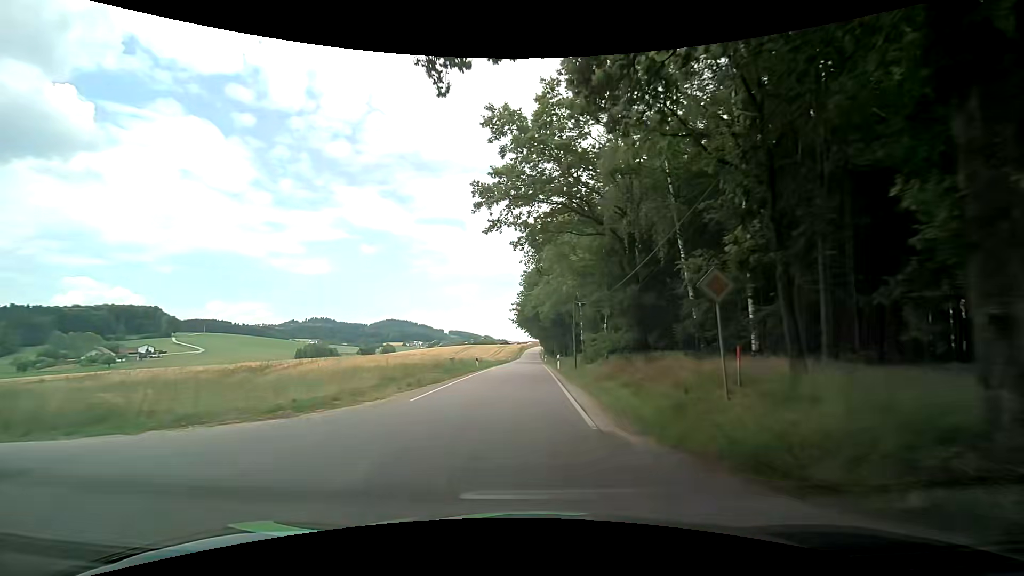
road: tertiary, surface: asphalt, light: Day
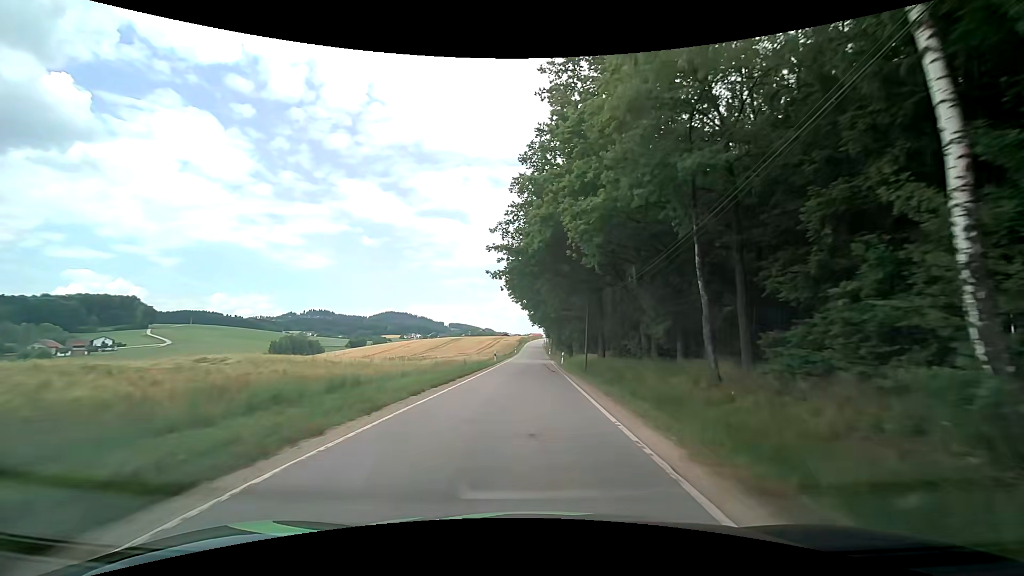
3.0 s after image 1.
(-0.3, +39.1) m; 0°
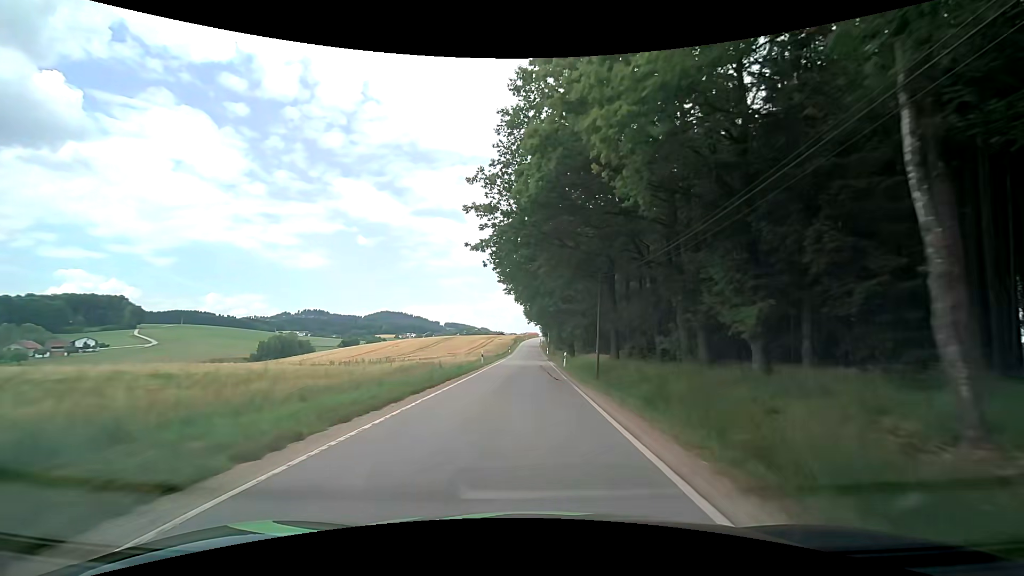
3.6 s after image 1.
(0.0, +8.2) m; +1°
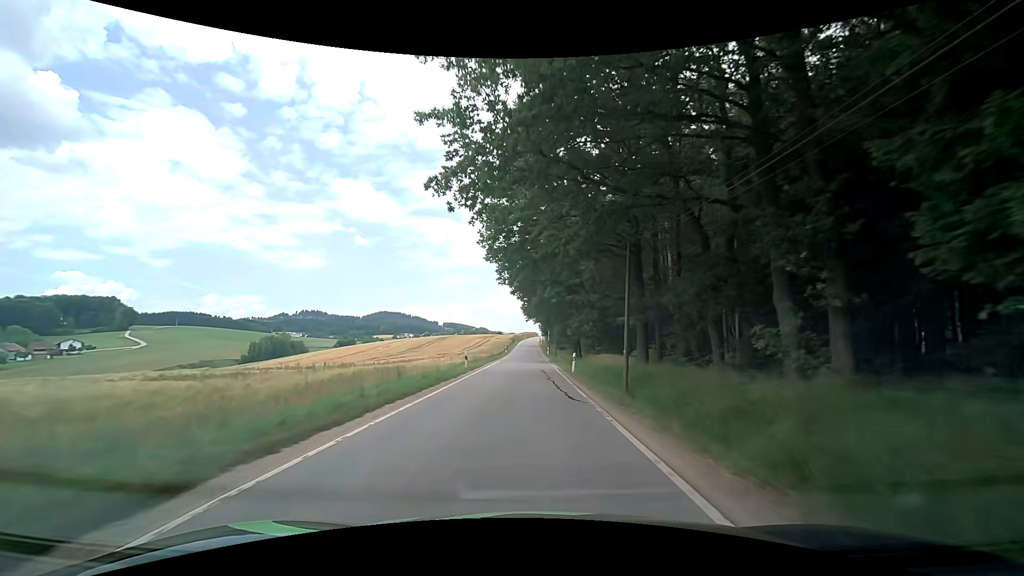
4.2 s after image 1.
(0.0, +8.4) m; 0°
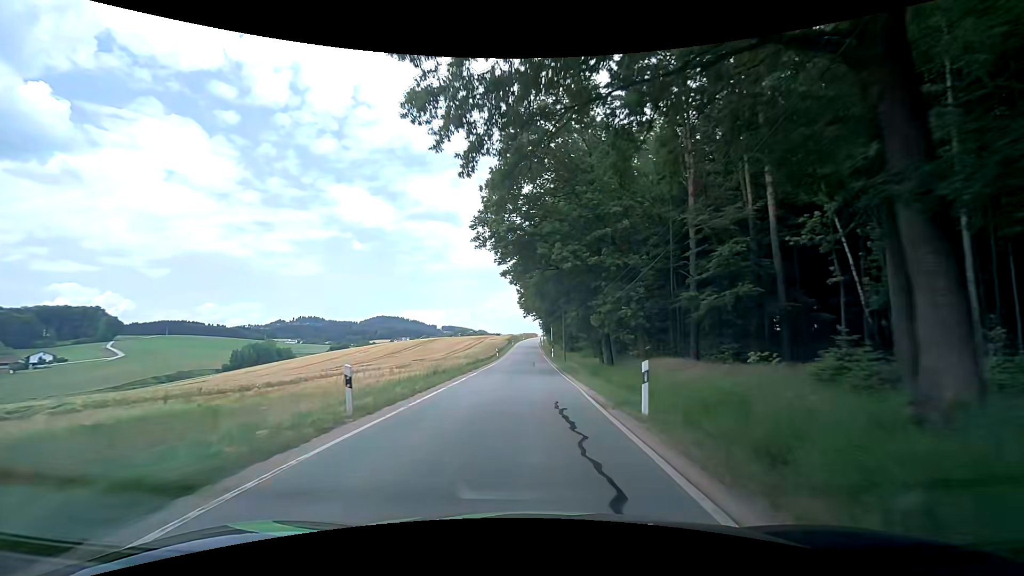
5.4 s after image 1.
(+0.2, +17.7) m; 0°
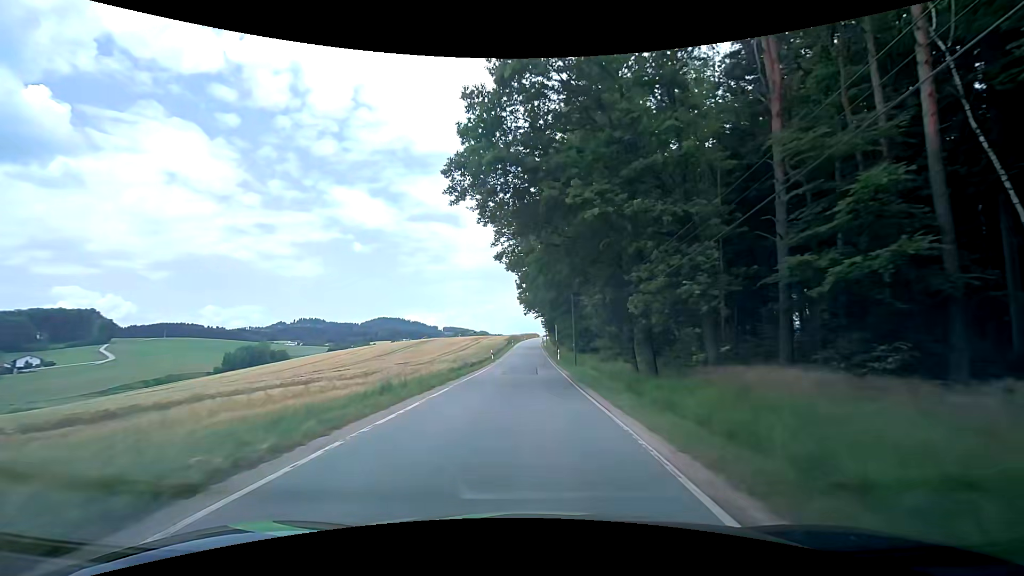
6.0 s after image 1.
(0.0, +9.2) m; 0°
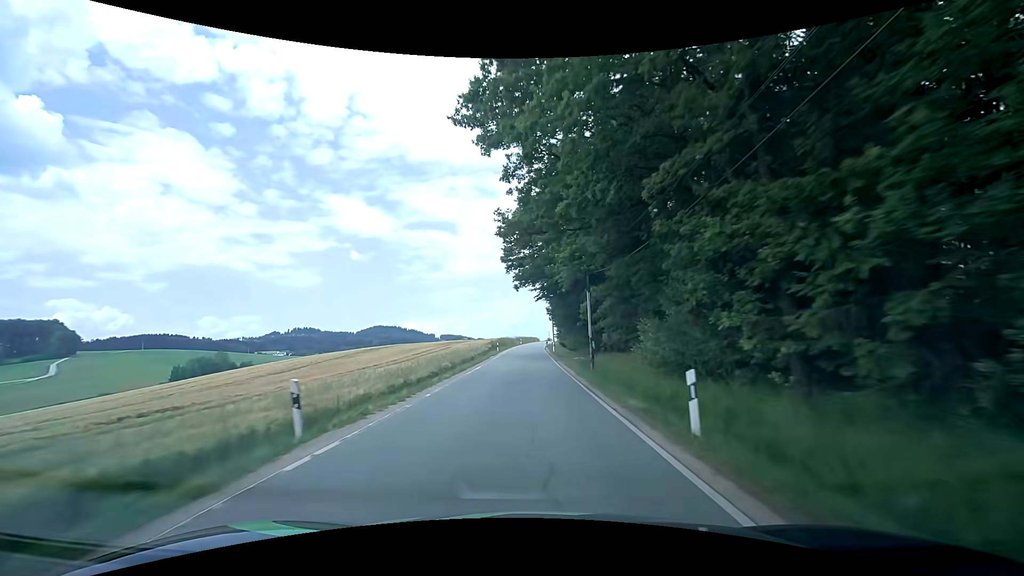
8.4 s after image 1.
(+0.3, +39.0) m; +1°
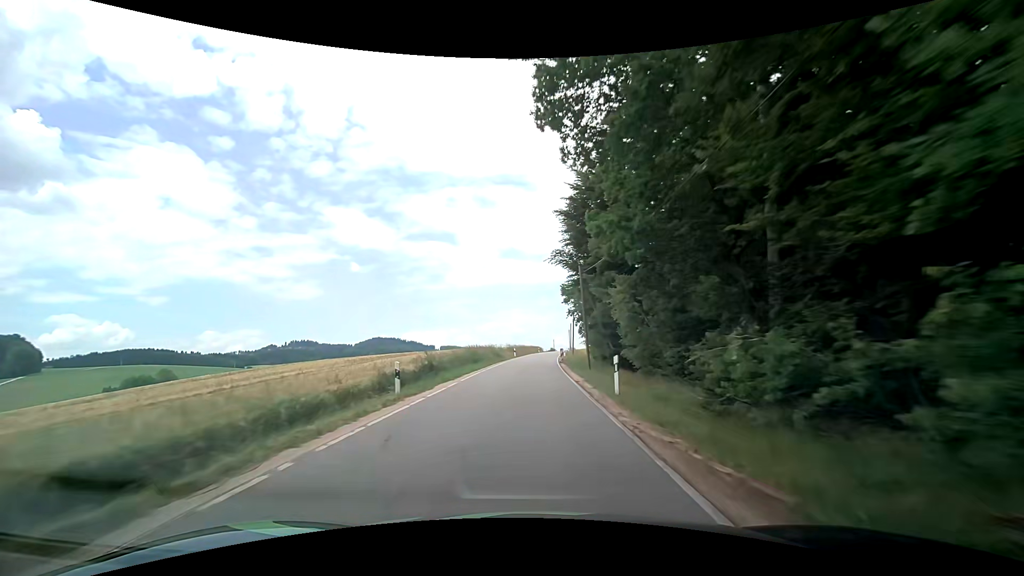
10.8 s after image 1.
(-0.1, +40.0) m; 0°
